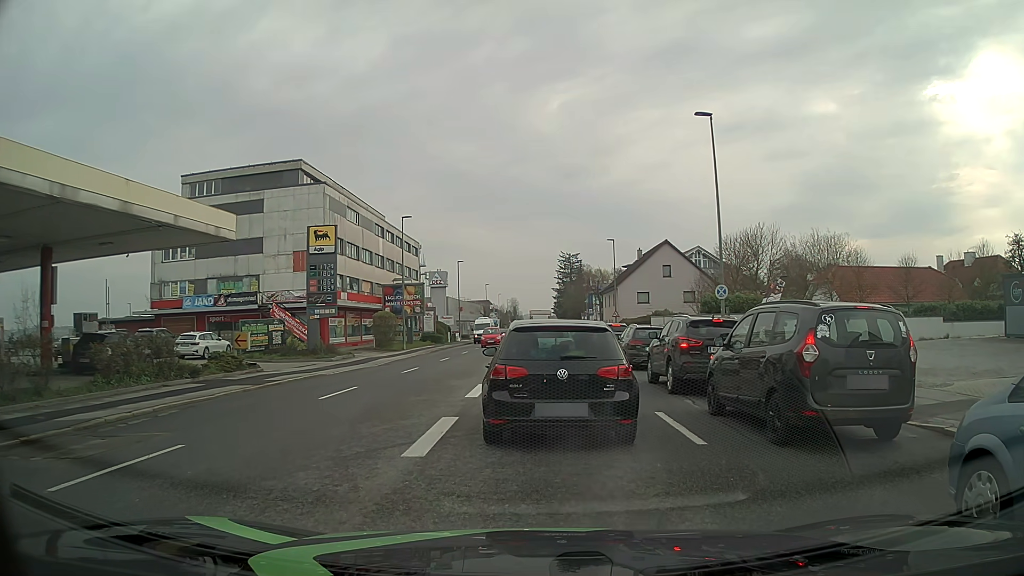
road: tertiary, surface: asphalt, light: Day
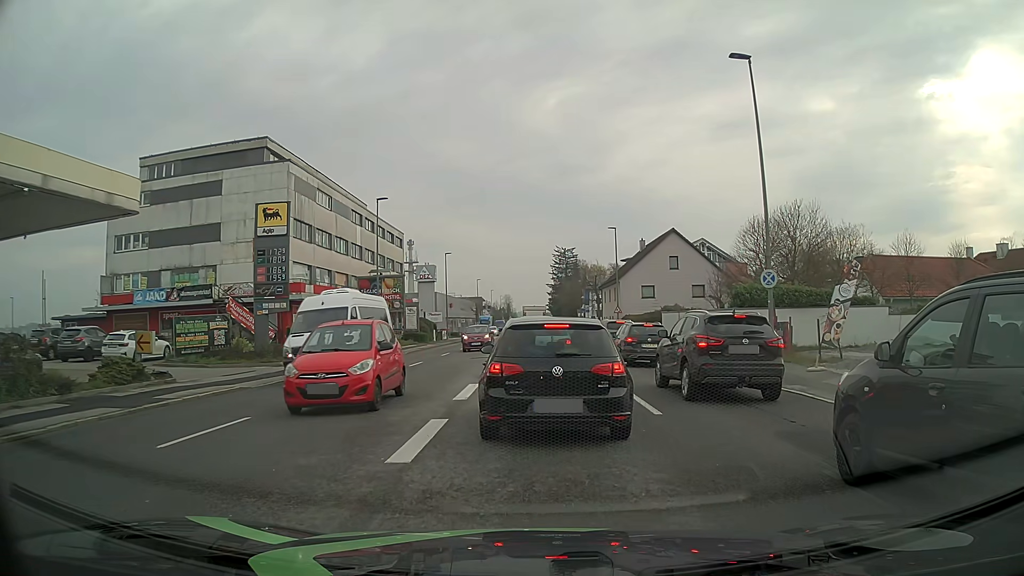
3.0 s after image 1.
(0.0, +6.7) m; +1°
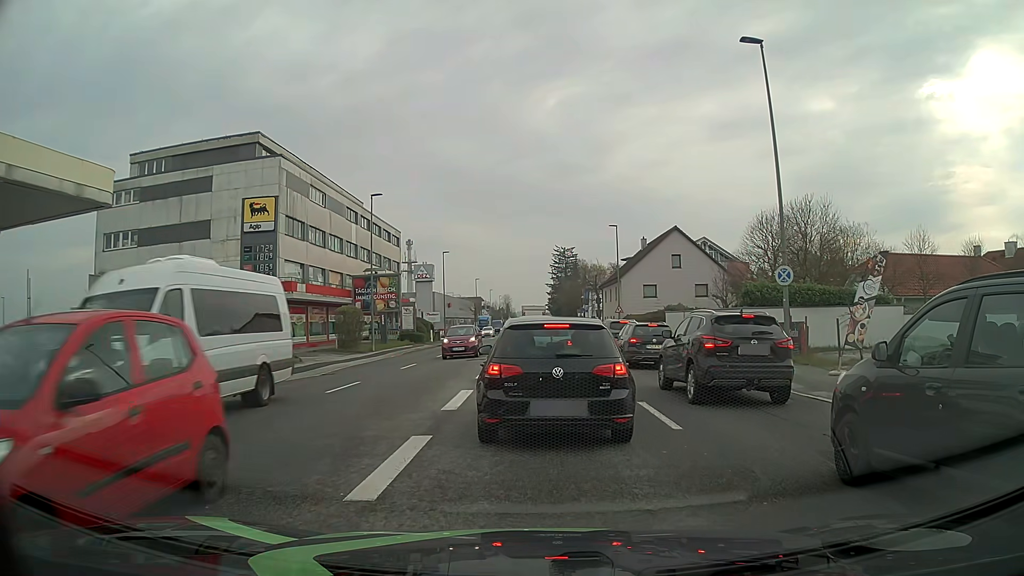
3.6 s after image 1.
(0.0, +1.5) m; 0°
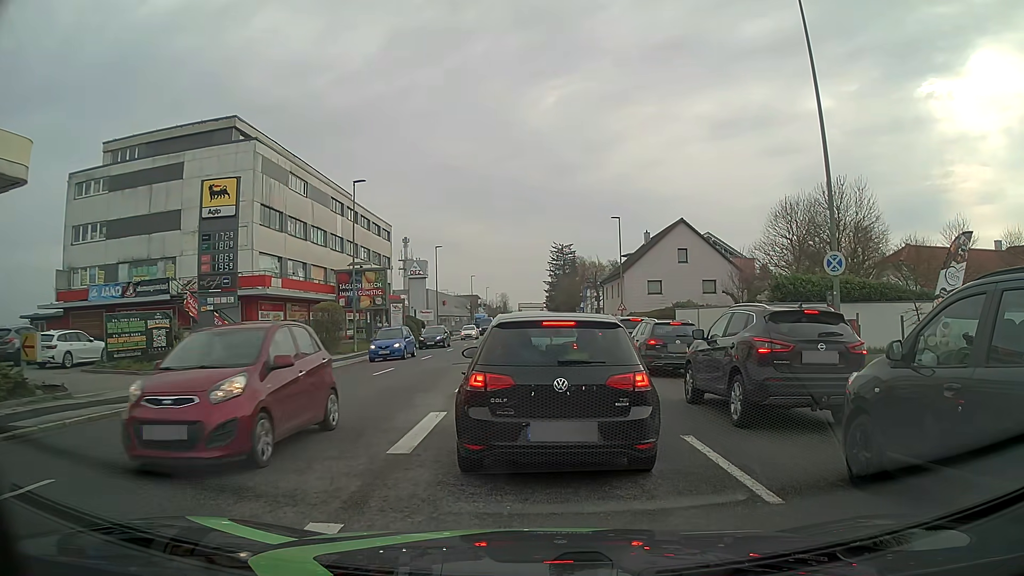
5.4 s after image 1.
(0.0, +3.7) m; -1°
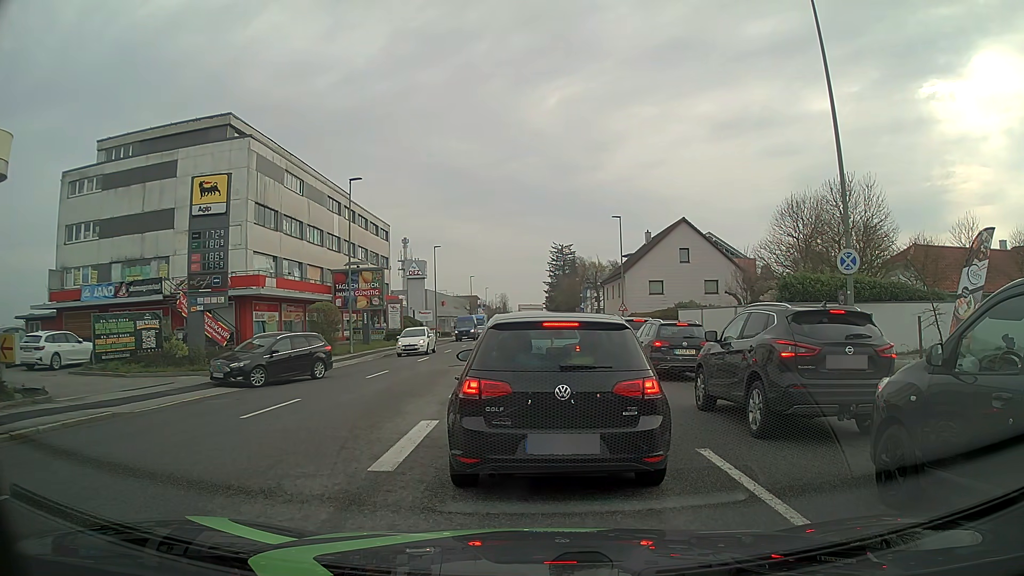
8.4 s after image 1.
(0.0, +0.8) m; 0°
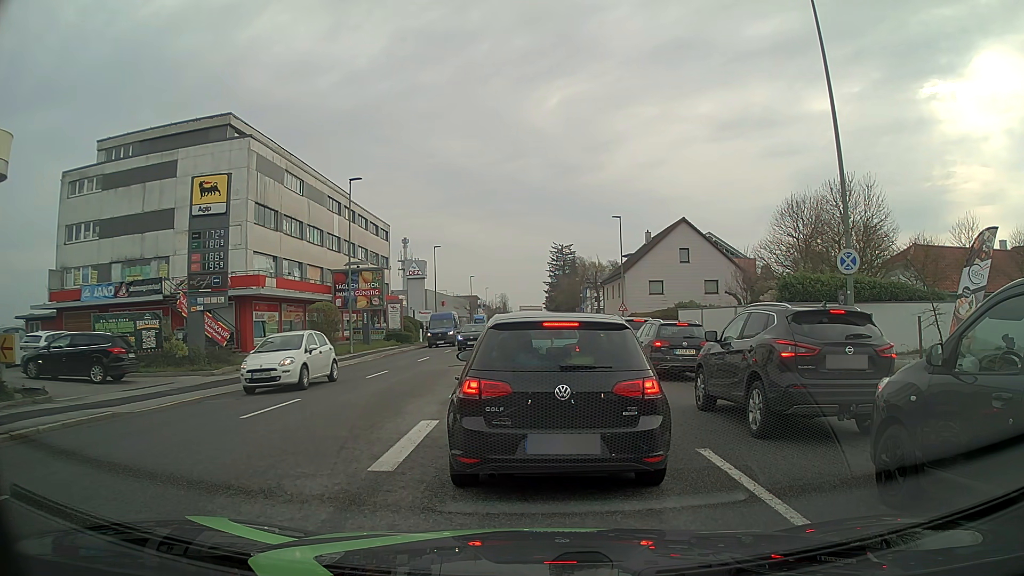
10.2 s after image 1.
(0.0, 0.0) m; 0°
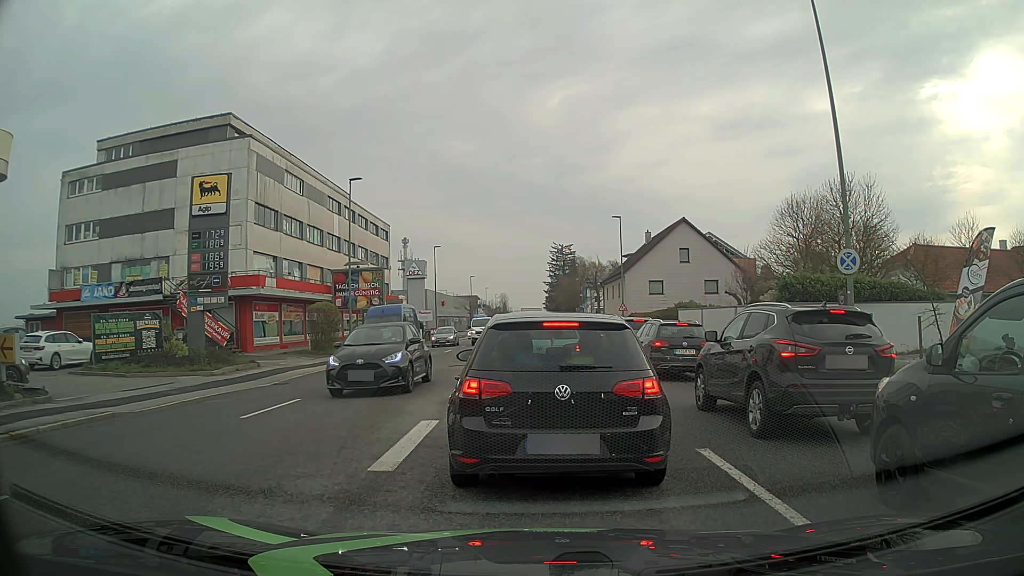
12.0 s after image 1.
(0.0, 0.0) m; 0°
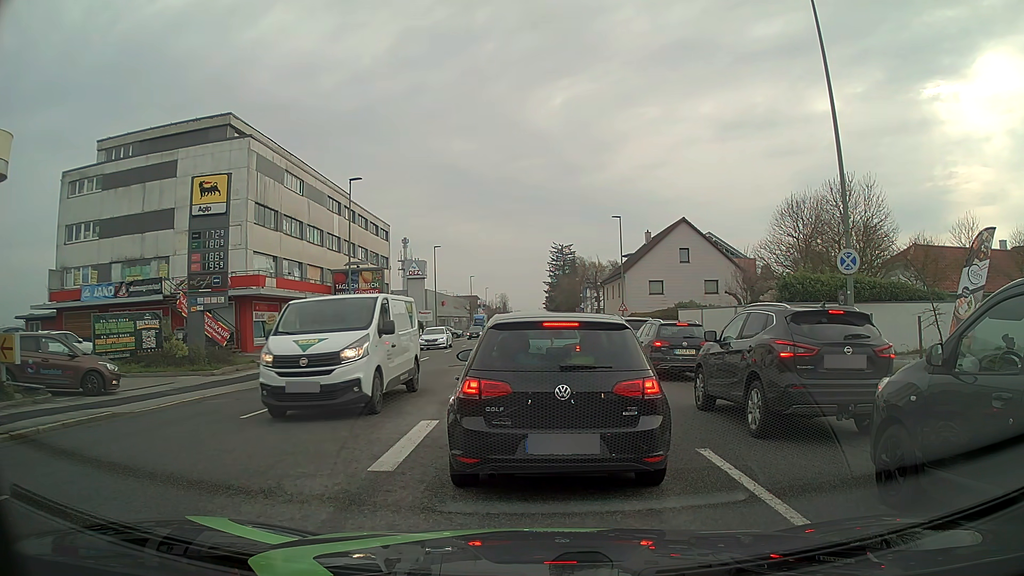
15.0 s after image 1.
(0.0, 0.0) m; 0°
(0, +10) (0, +20) (0, +30) (0, +40) (0, +50) (0, +60) (+1, +70) (+1, +80) (+1, +90) (+1, +100) m
